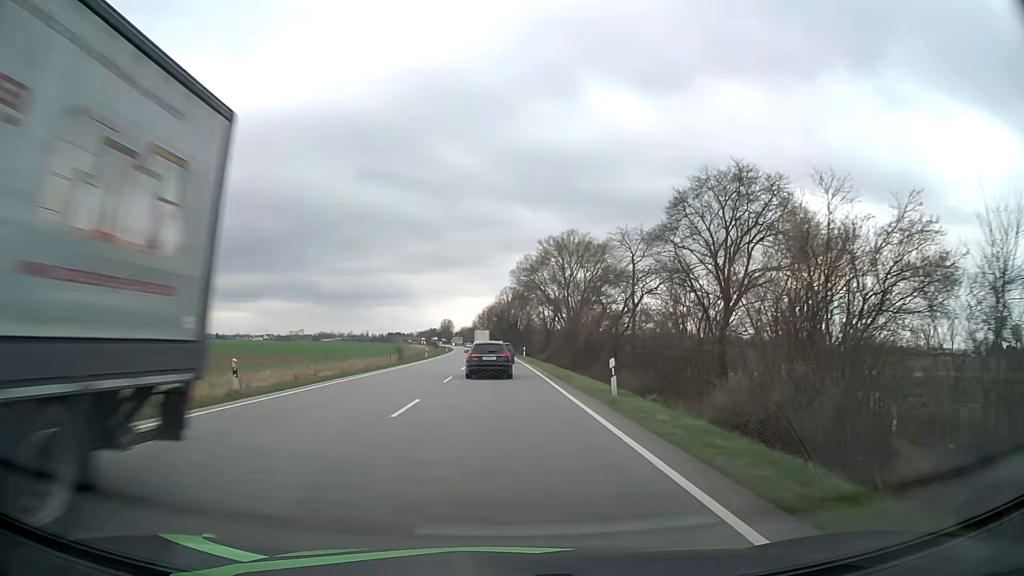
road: primary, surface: asphalt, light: Day
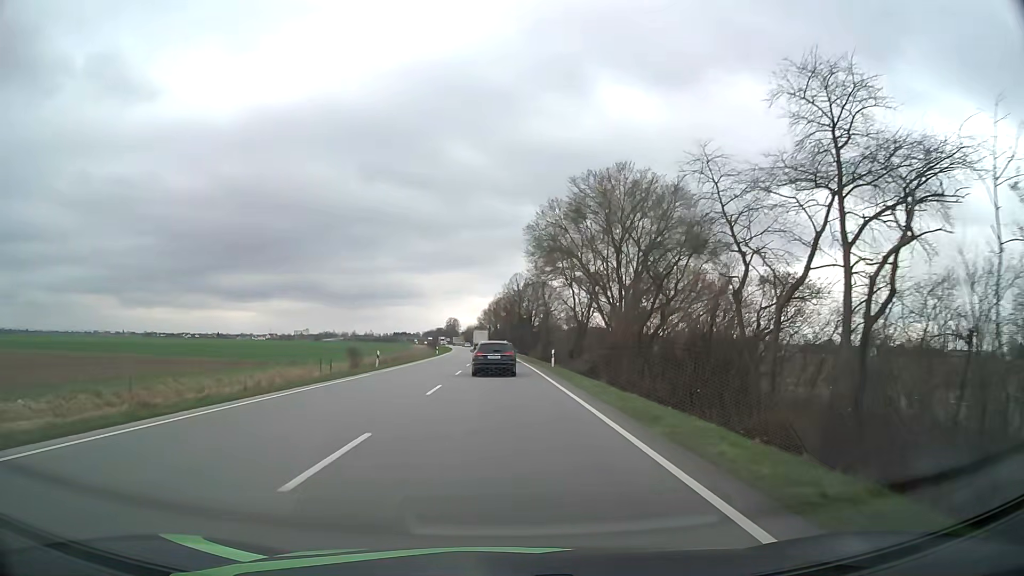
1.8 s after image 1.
(-0.3, +30.2) m; -1°
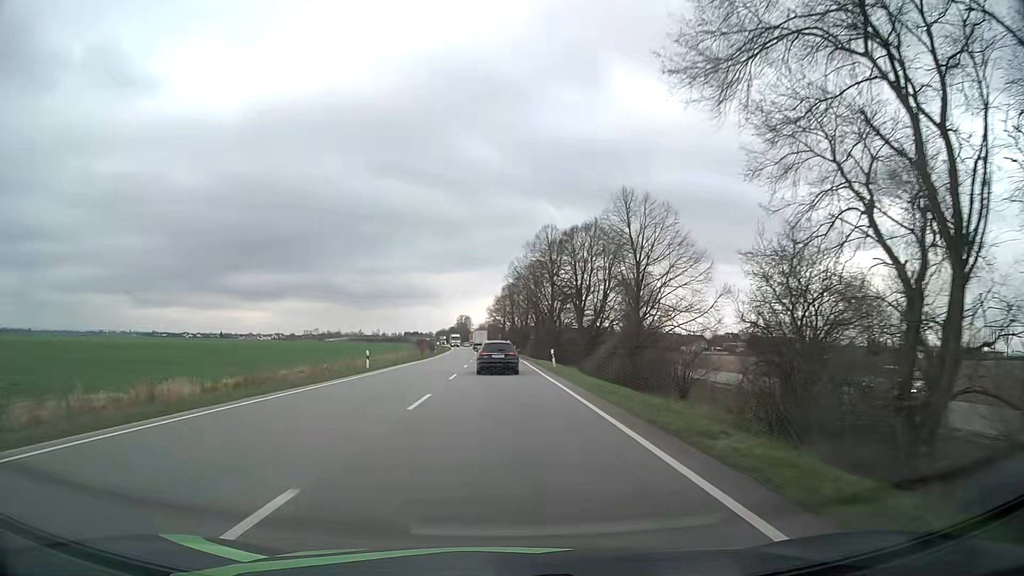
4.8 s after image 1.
(-0.7, +52.0) m; -2°
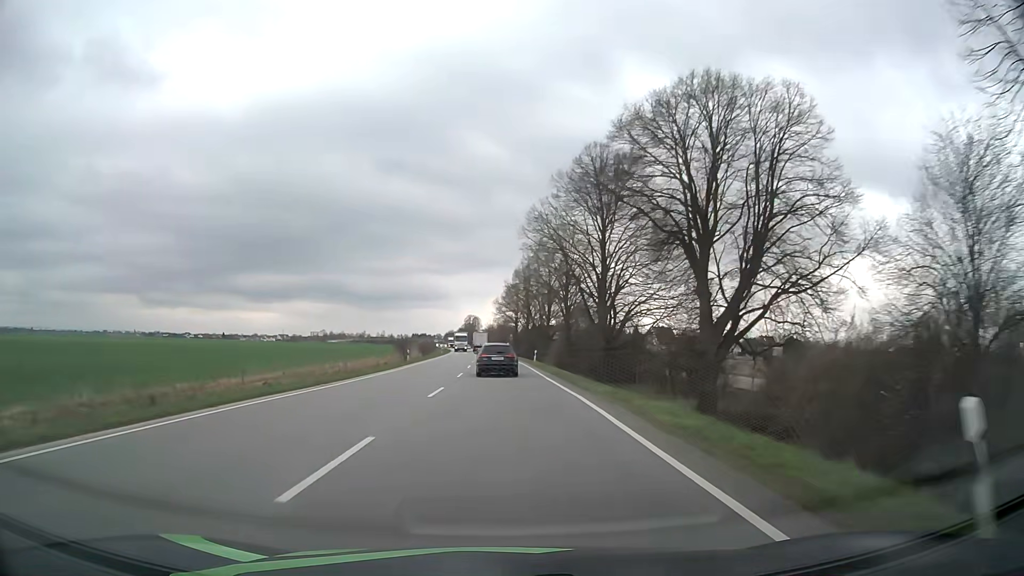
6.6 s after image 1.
(0.0, +32.1) m; -1°
(0, +10) (0, +20) (0, +30) (0, +40) (-1, +50) (-1, +60) (-1, +70) (-2, +80) (-2, +90) (-2, +100) m
